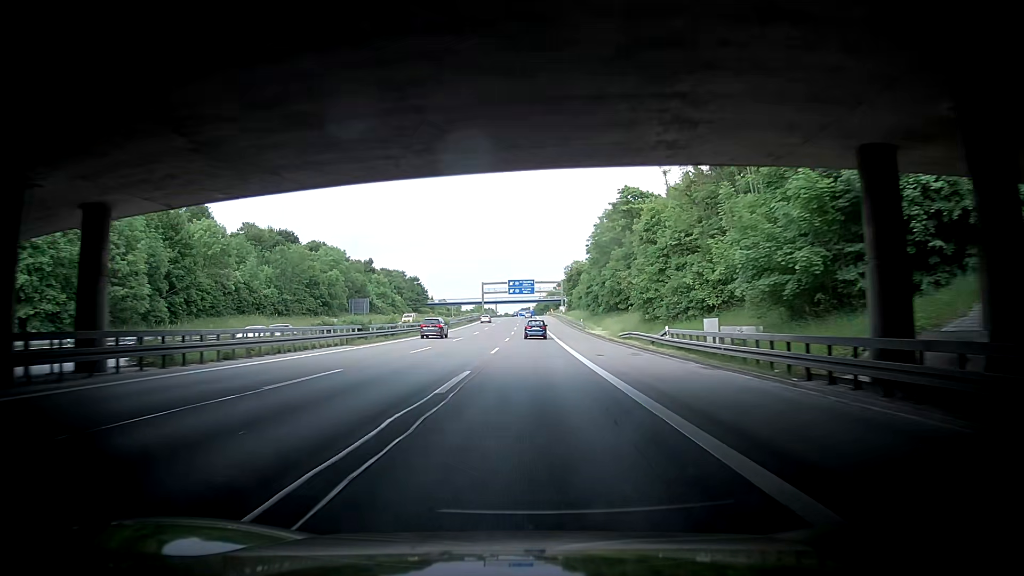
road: motorway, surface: asphalt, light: Day
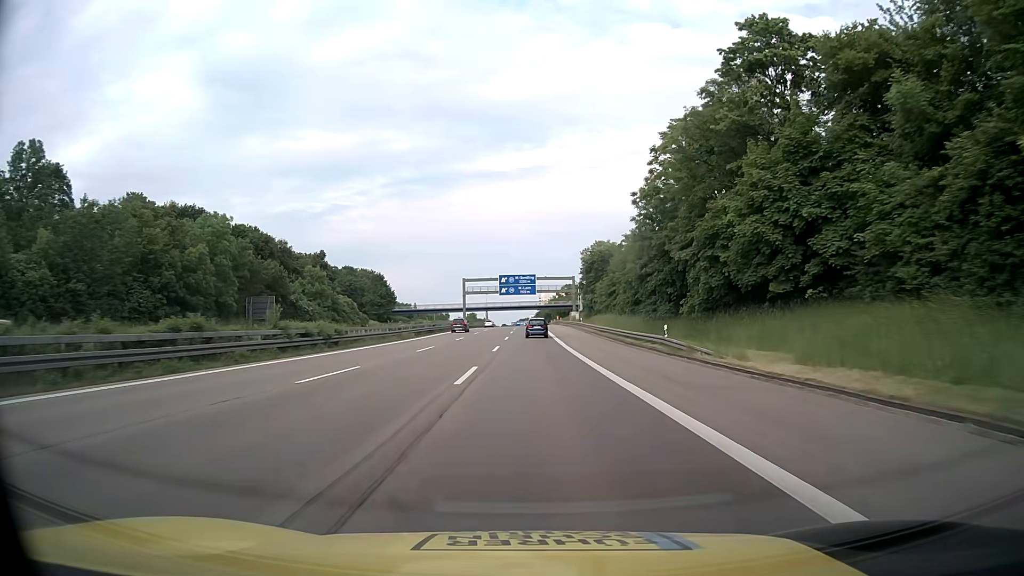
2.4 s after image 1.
(-0.2, +52.3) m; +1°
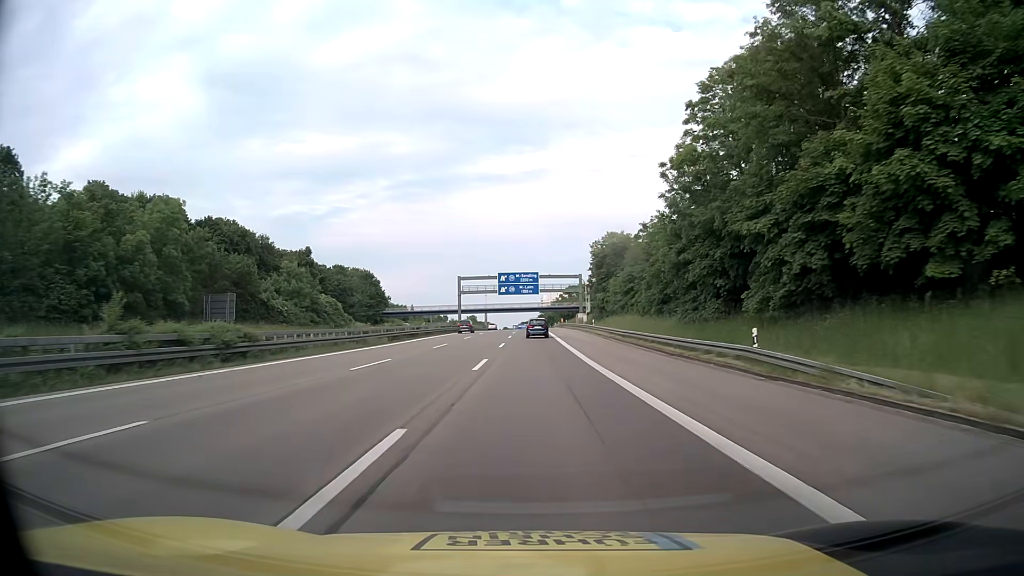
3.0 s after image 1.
(0.0, +13.0) m; 0°
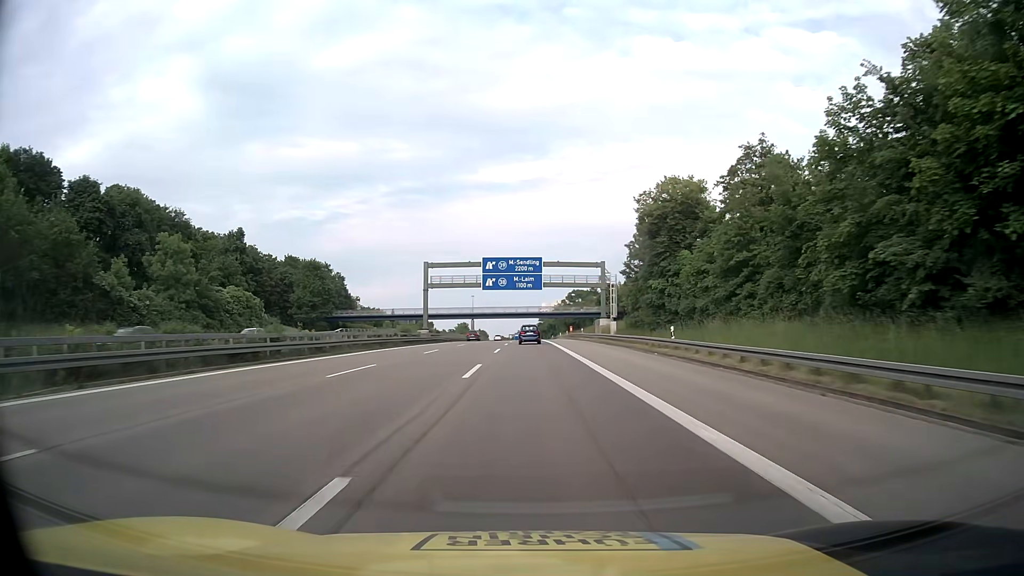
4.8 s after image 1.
(0.0, +39.0) m; 0°
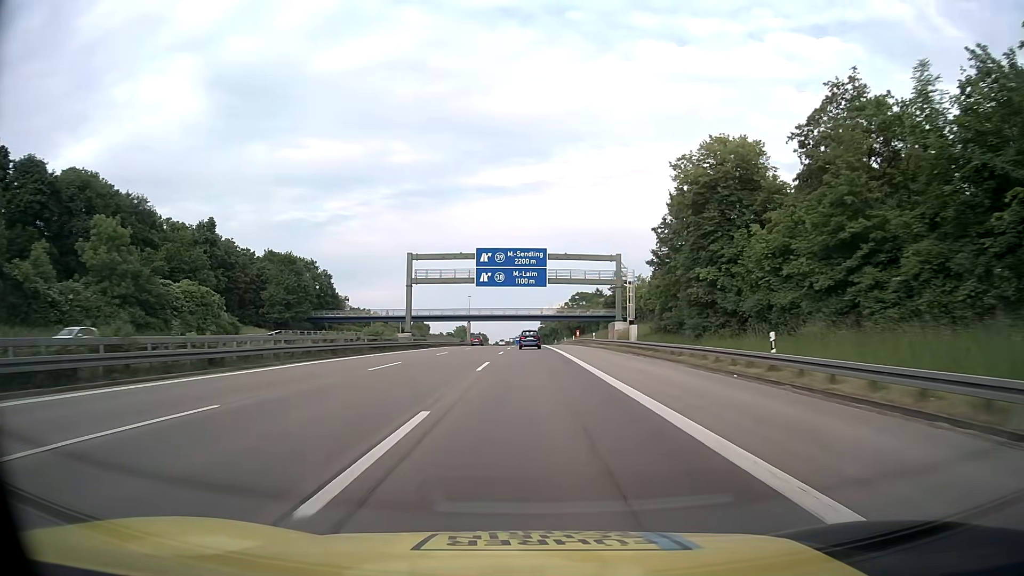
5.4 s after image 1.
(0.0, +13.0) m; 0°
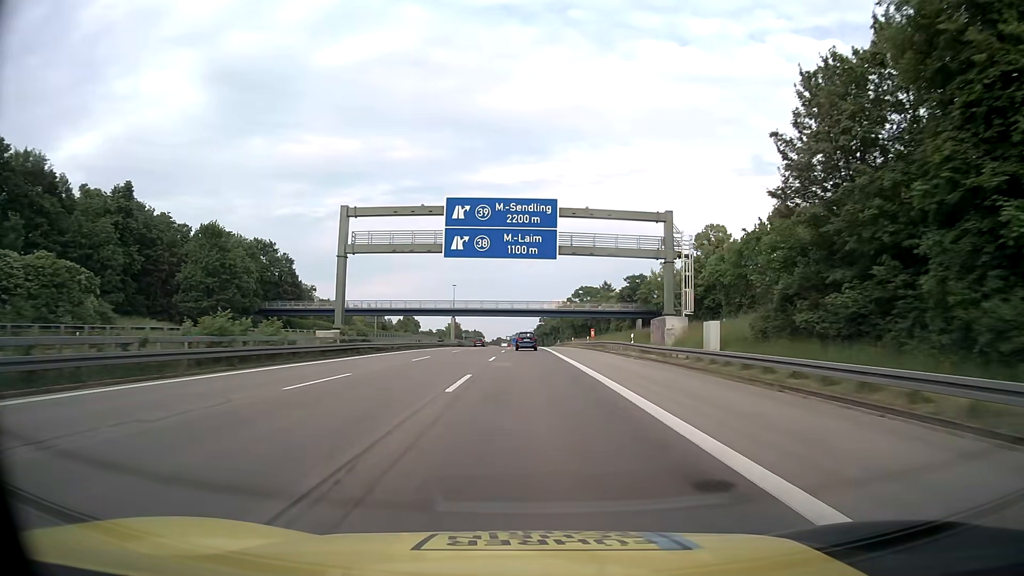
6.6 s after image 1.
(-0.1, +26.0) m; 0°
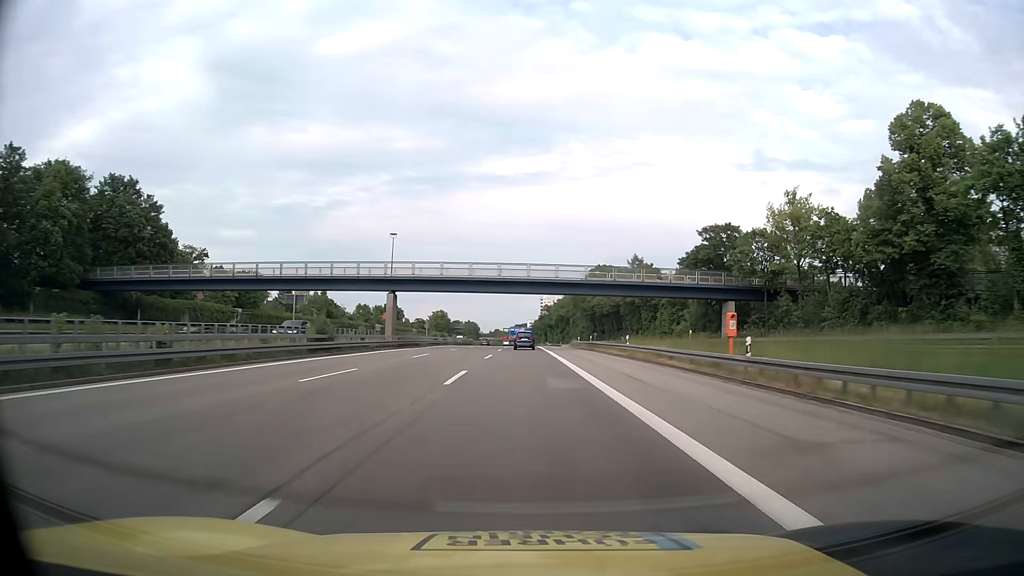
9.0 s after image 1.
(+0.1, +52.5) m; 0°
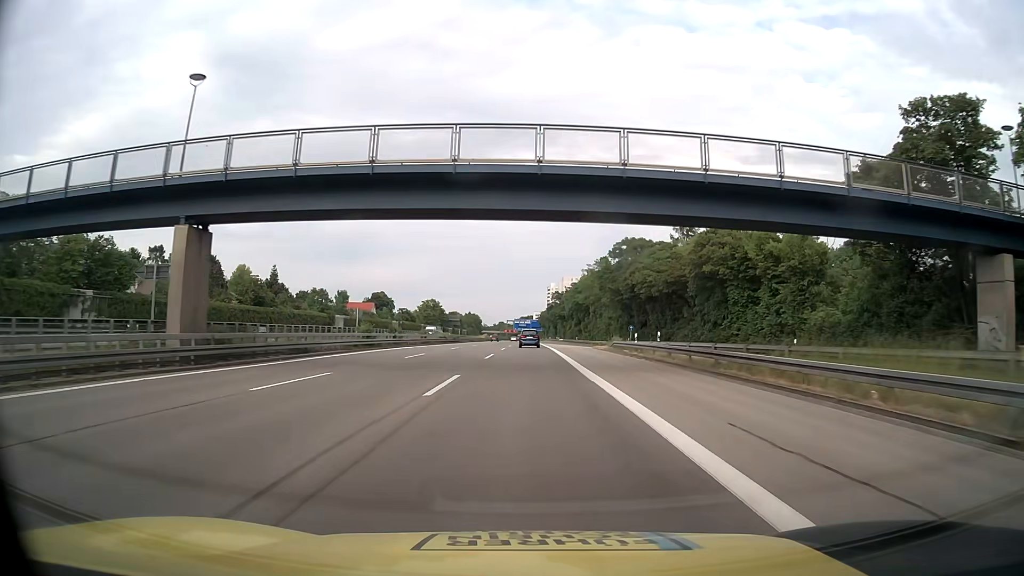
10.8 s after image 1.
(-0.1, +39.7) m; -1°
(0, +10) (0, +20) (0, +30) (0, +40) (0, +50) (0, +60) (0, +70) (0, +80) (0, +90) (0, +100) m
